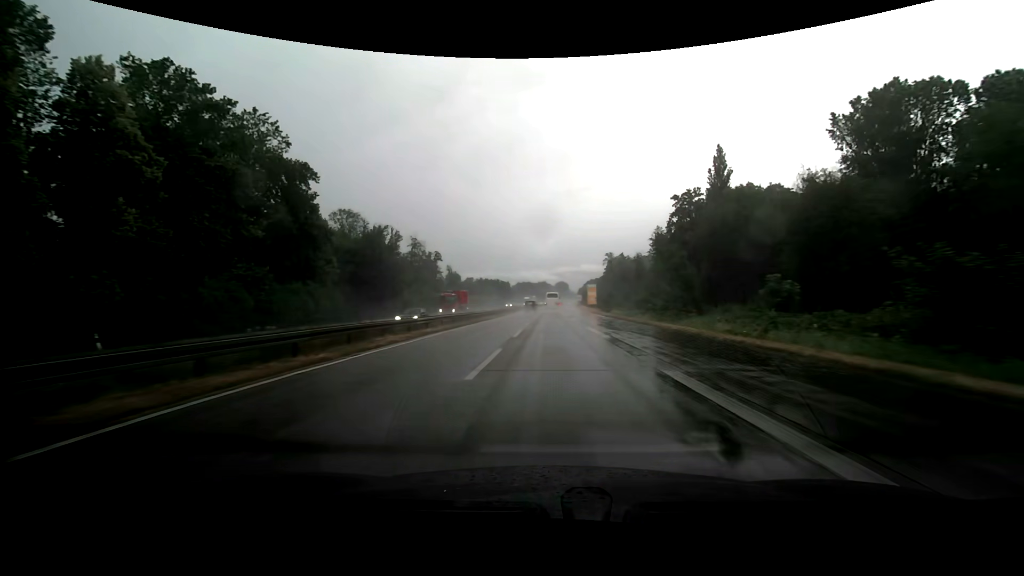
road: trunk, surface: asphalt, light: Day
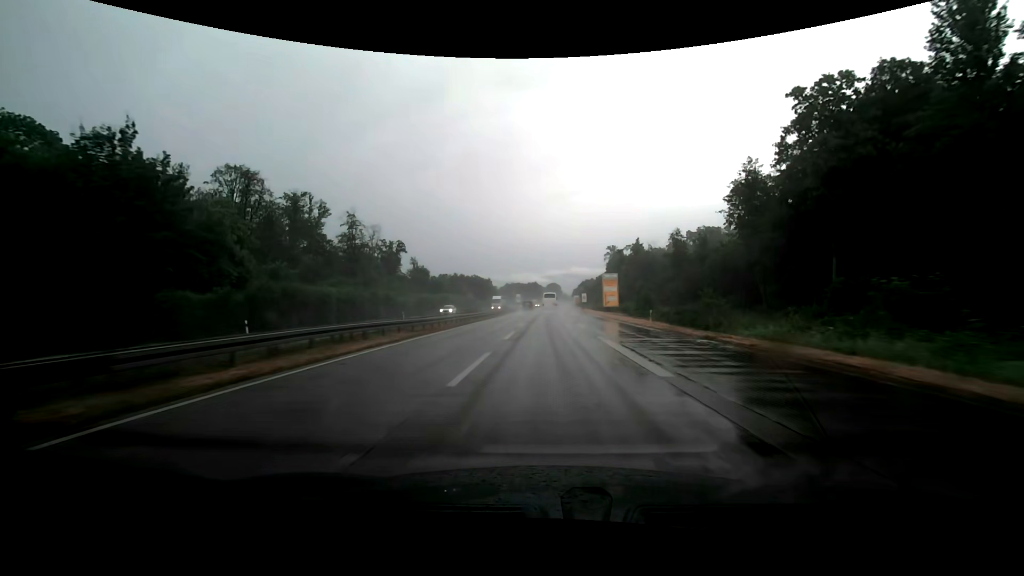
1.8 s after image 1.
(+0.6, +50.7) m; +1°
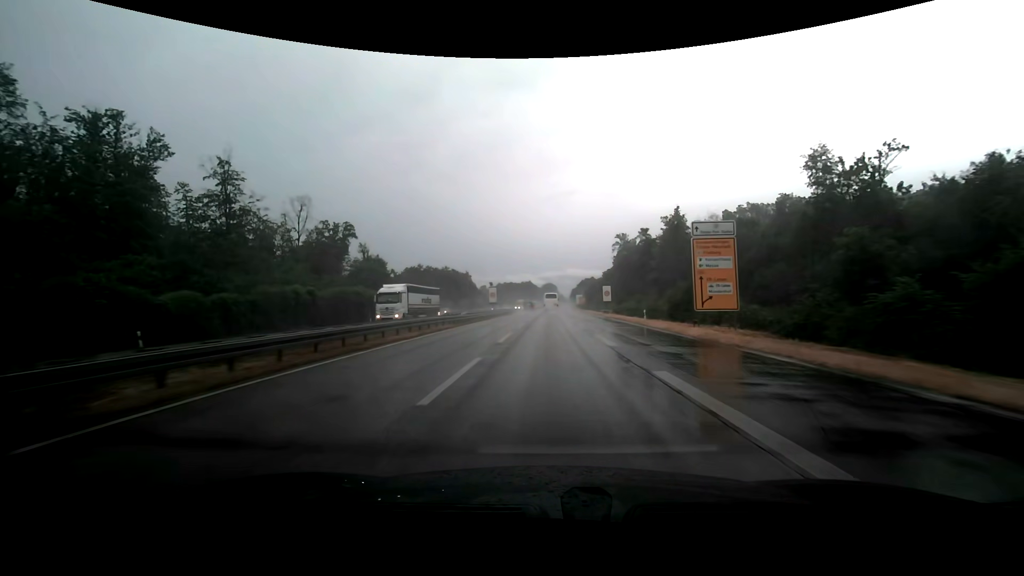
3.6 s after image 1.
(+0.3, +49.1) m; +1°
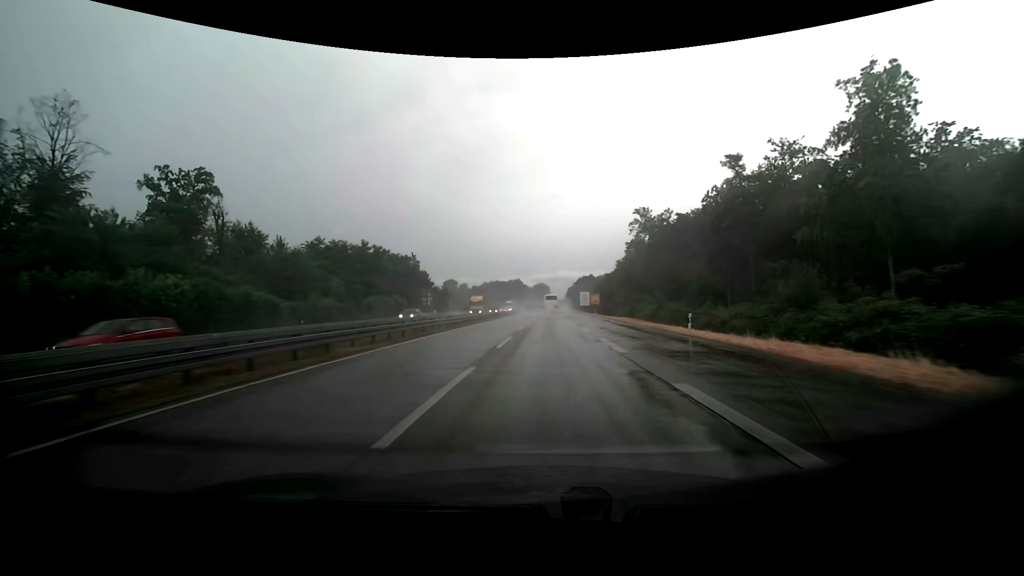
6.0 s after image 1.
(+0.4, +61.5) m; +1°
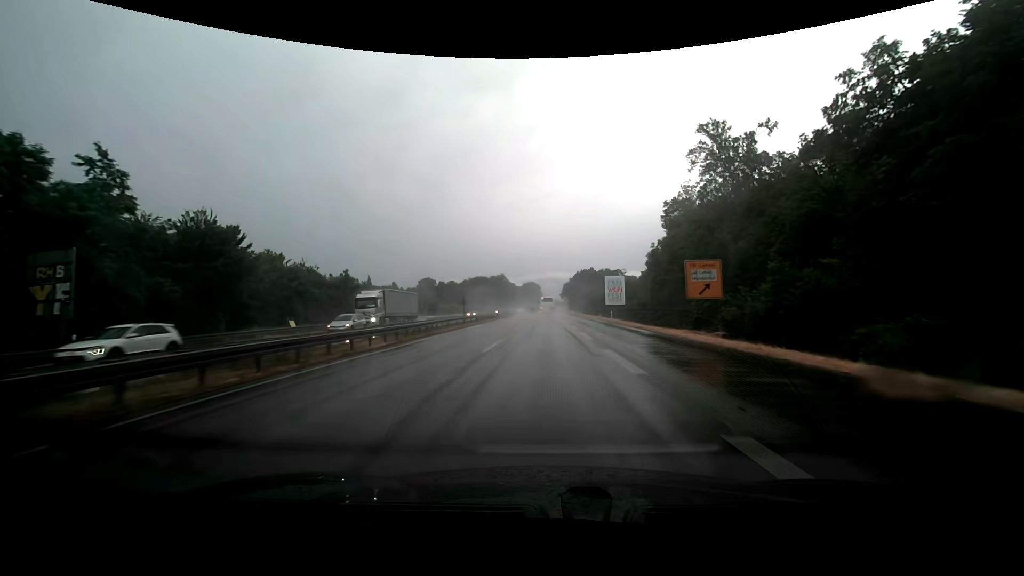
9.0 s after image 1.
(+0.9, +73.3) m; +1°
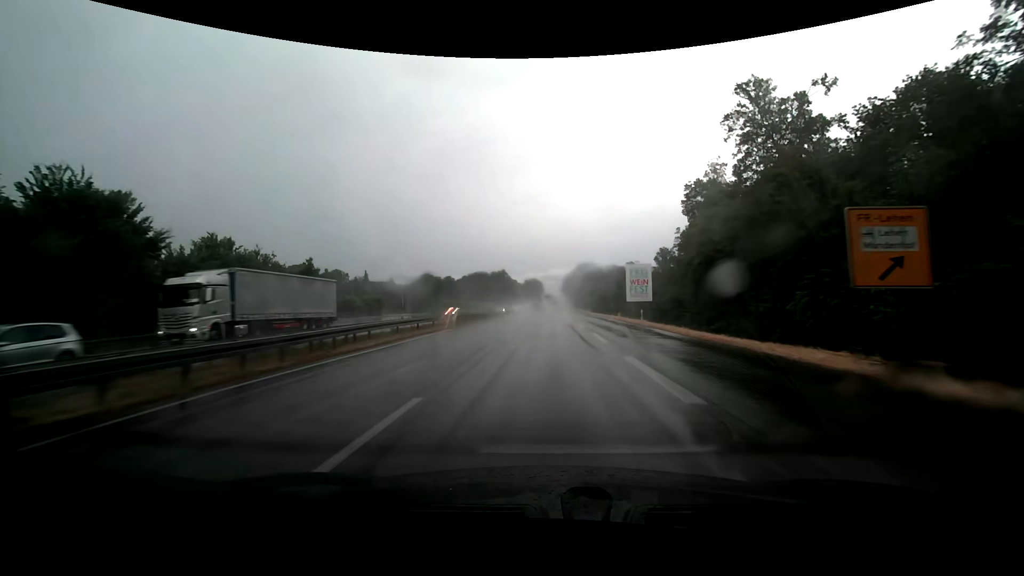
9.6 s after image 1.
(0.0, +14.4) m; -1°
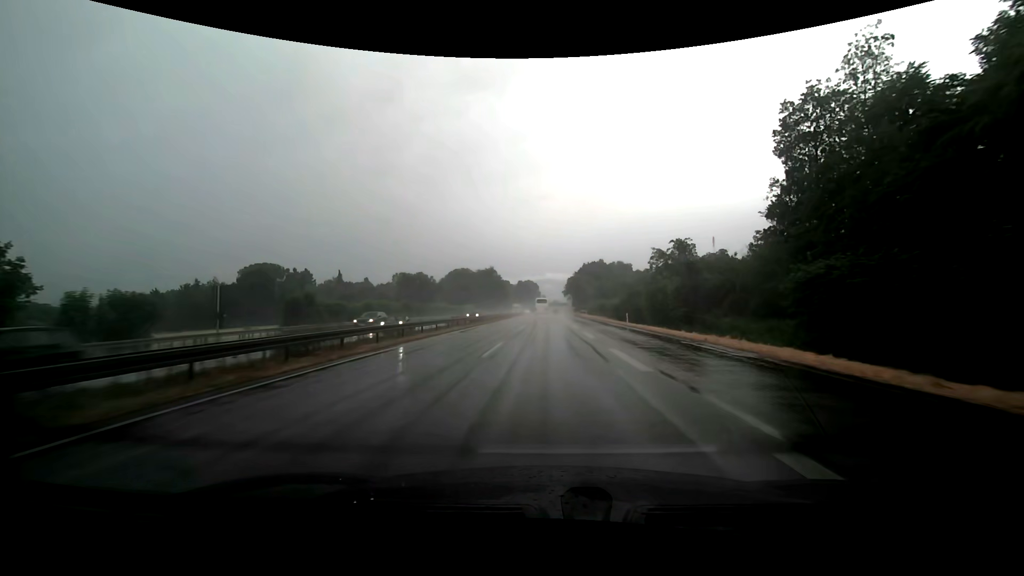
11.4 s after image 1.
(+0.4, +43.1) m; +1°
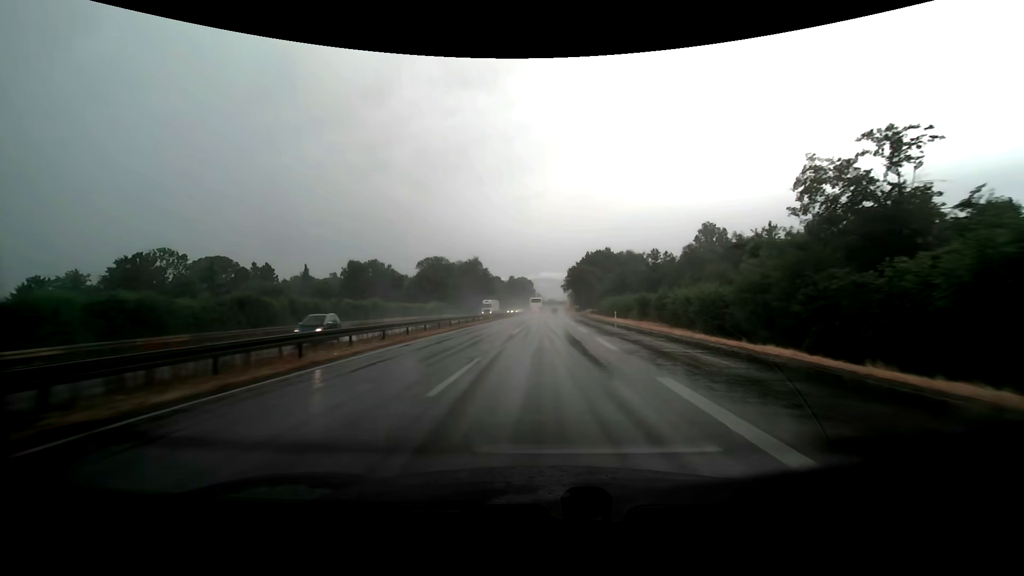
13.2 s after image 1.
(+0.2, +43.4) m; +1°
(0, +10) (0, +20) (0, +30) (0, +40) (0, +50) (0, +60) (+1, +70) (+1, +80) (+1, +90) (+1, +100) m
